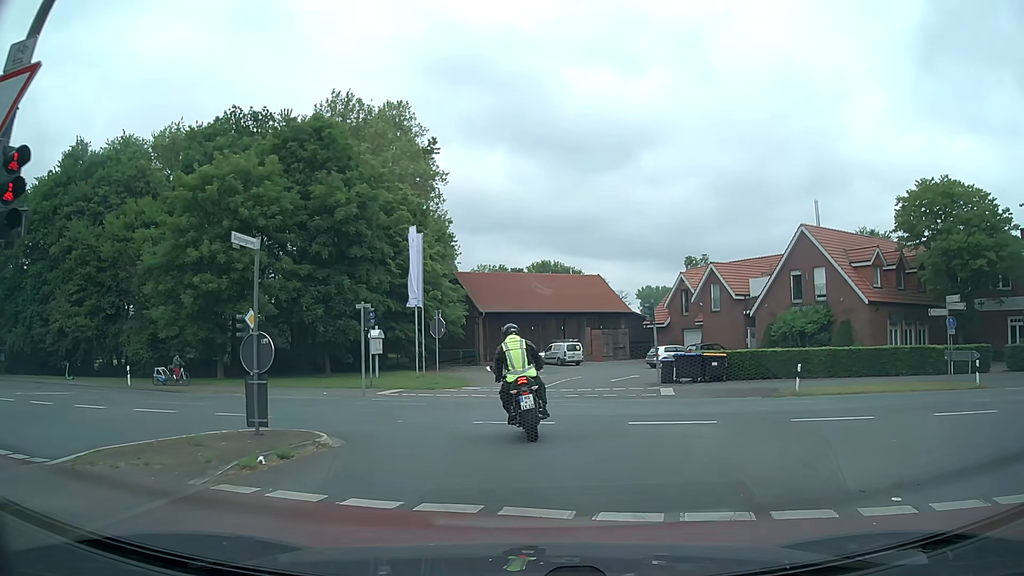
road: secondary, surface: asphalt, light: Day
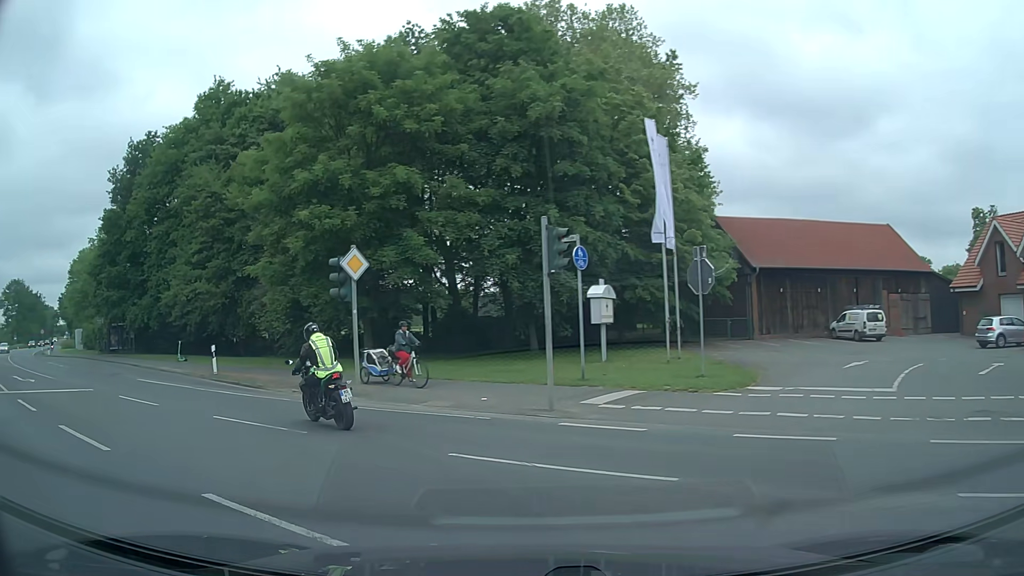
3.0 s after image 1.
(-1.4, +14.2) m; -21°
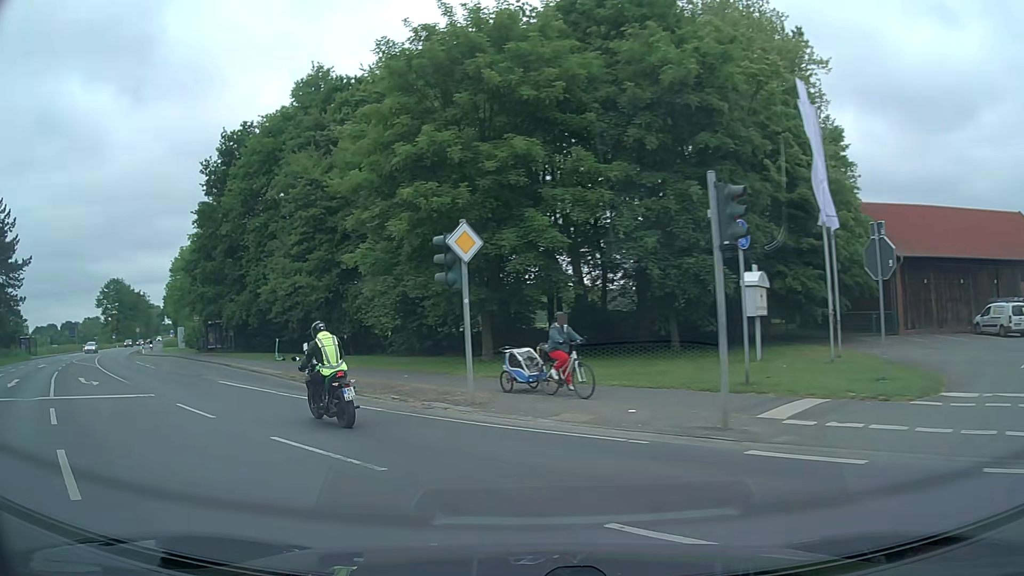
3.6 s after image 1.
(-0.3, +3.4) m; -8°
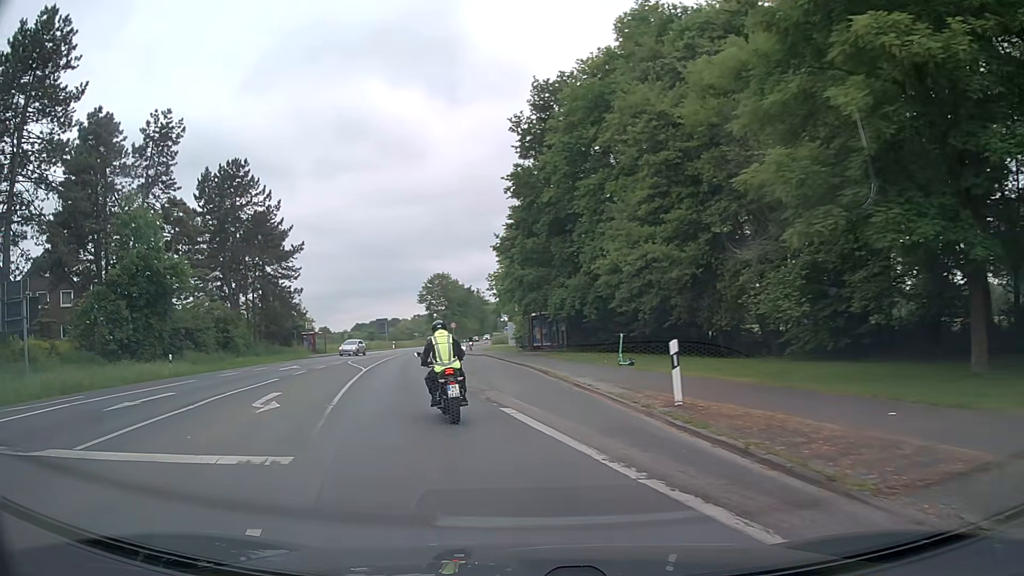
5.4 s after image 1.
(-3.5, +10.9) m; -32°
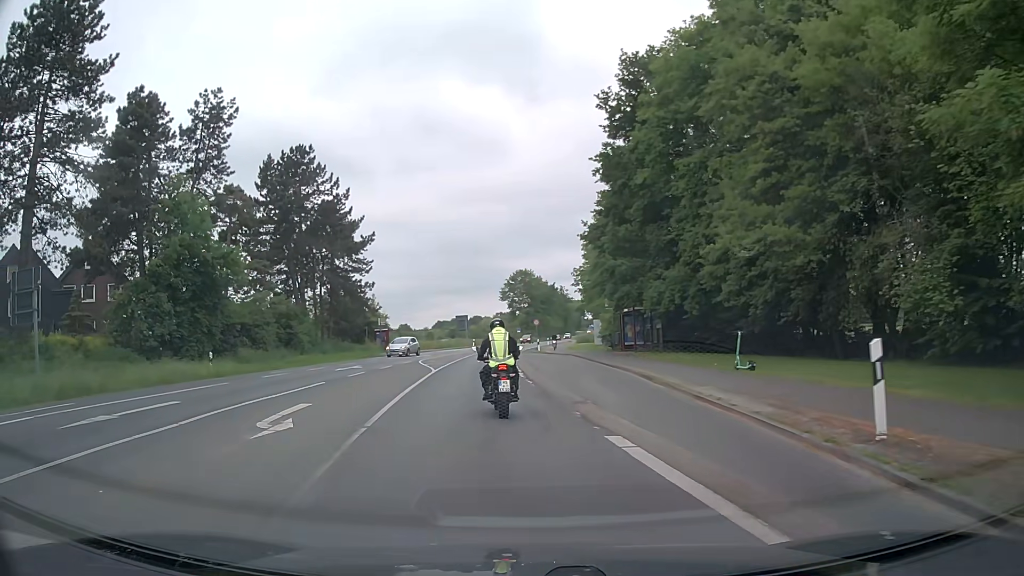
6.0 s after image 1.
(-0.3, +4.3) m; -7°
(-1, +10) (-1, +20) (-2, +30) (-3, +40) (-3, +50) (-3, +60) (-3, +70) (-2, +80) (-2, +90) (-1, +100) m
